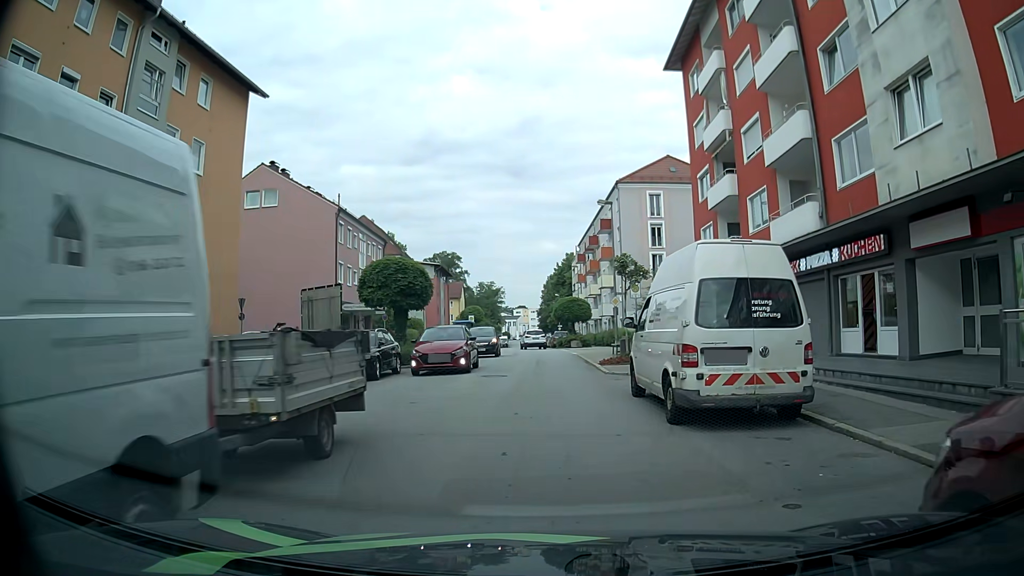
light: Day
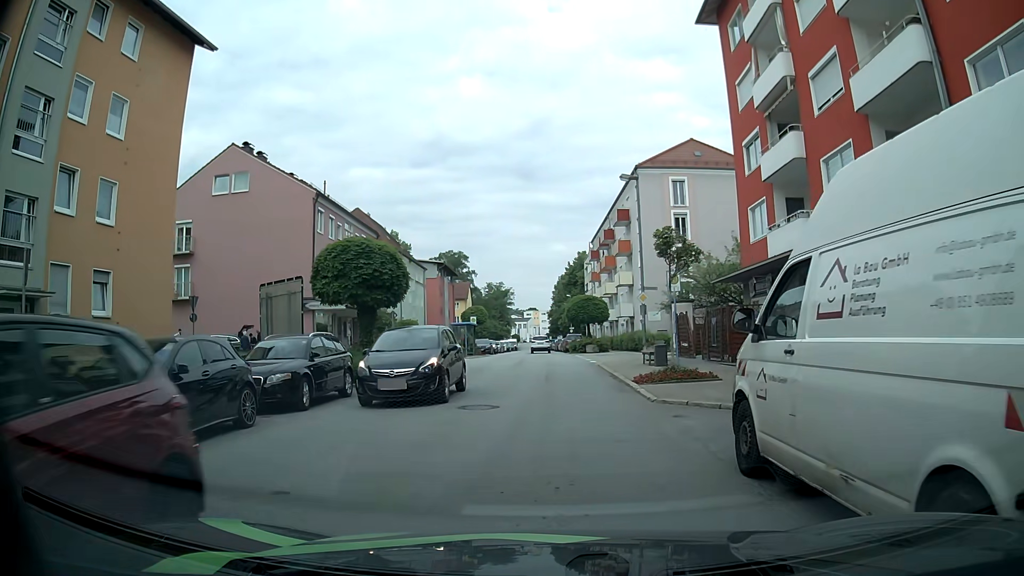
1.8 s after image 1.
(-0.1, +6.6) m; -3°
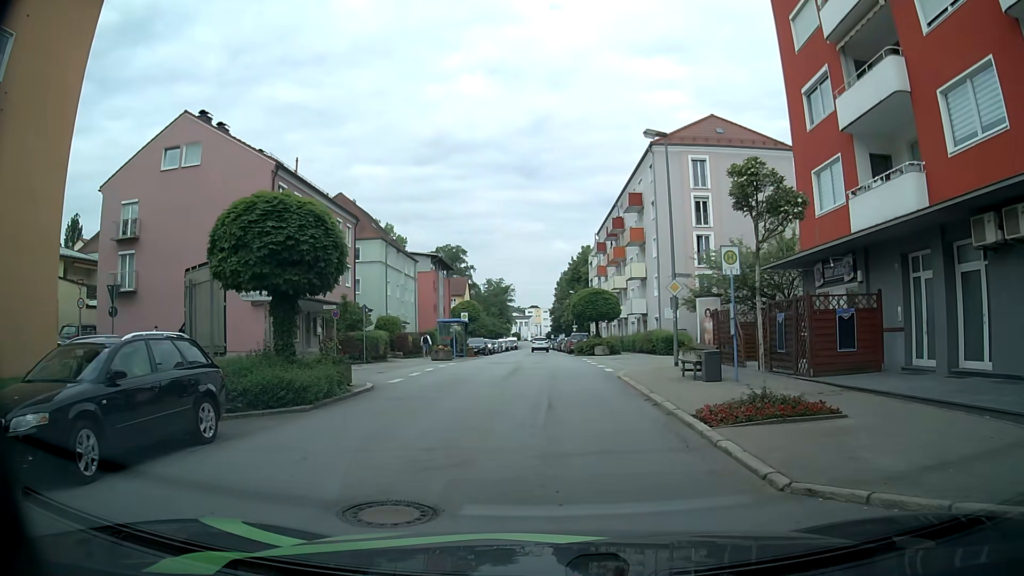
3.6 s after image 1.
(+0.2, +6.8) m; 0°
